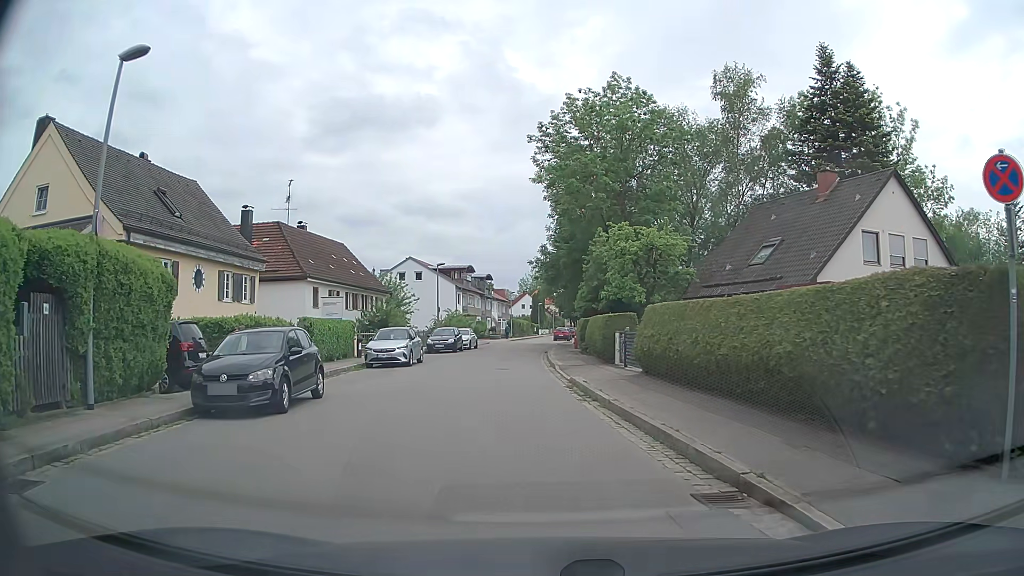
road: tertiary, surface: asphalt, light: Day
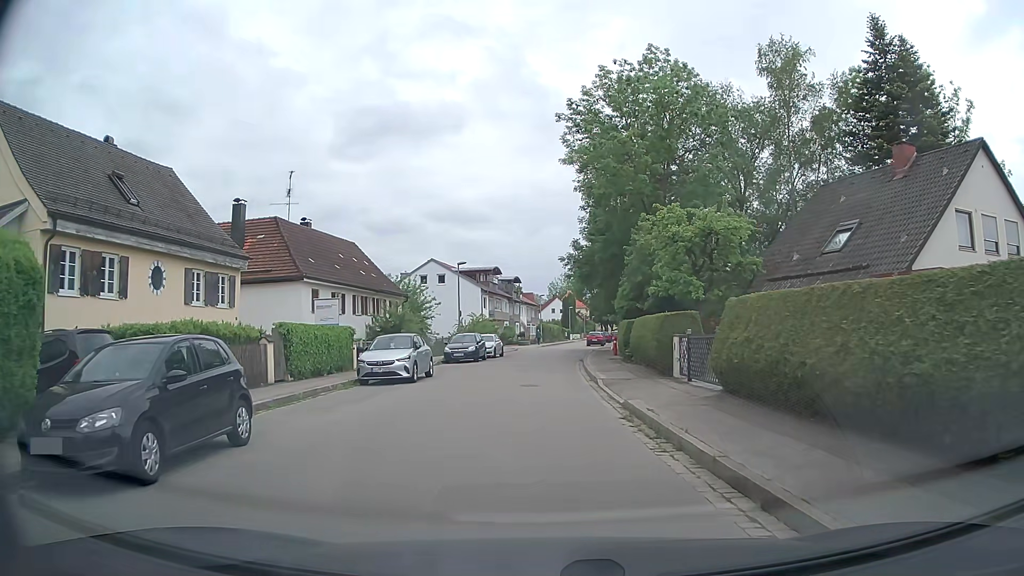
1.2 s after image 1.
(-0.2, +5.2) m; -4°
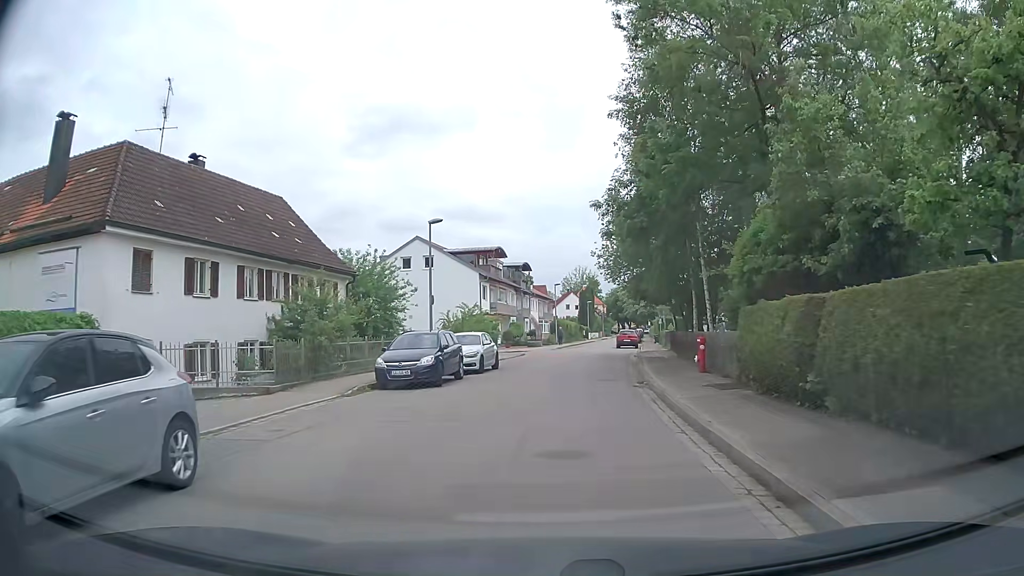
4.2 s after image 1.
(-0.1, +17.0) m; 0°
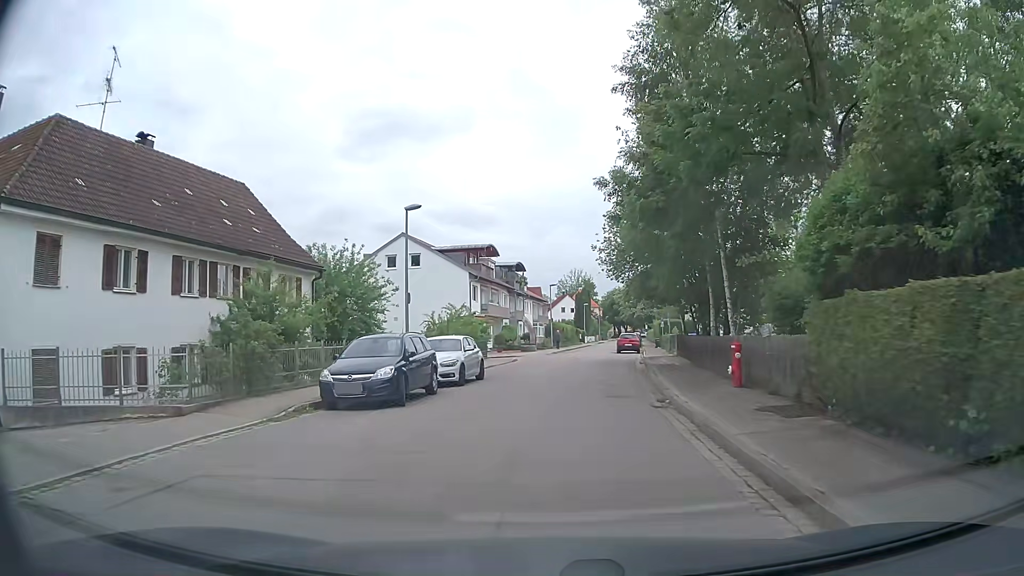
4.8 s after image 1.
(0.0, +4.1) m; 0°
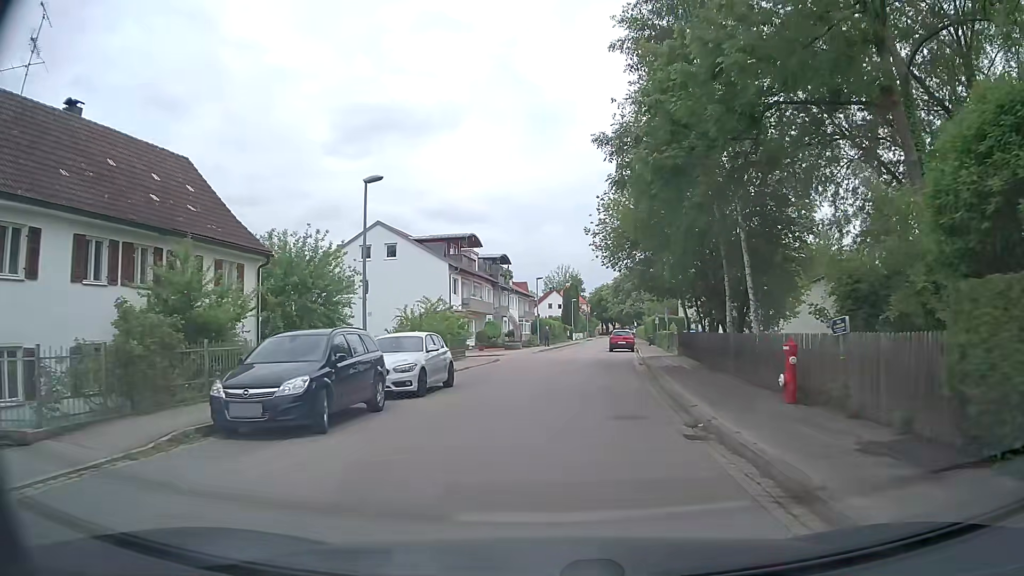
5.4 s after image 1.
(+0.1, +4.2) m; +1°
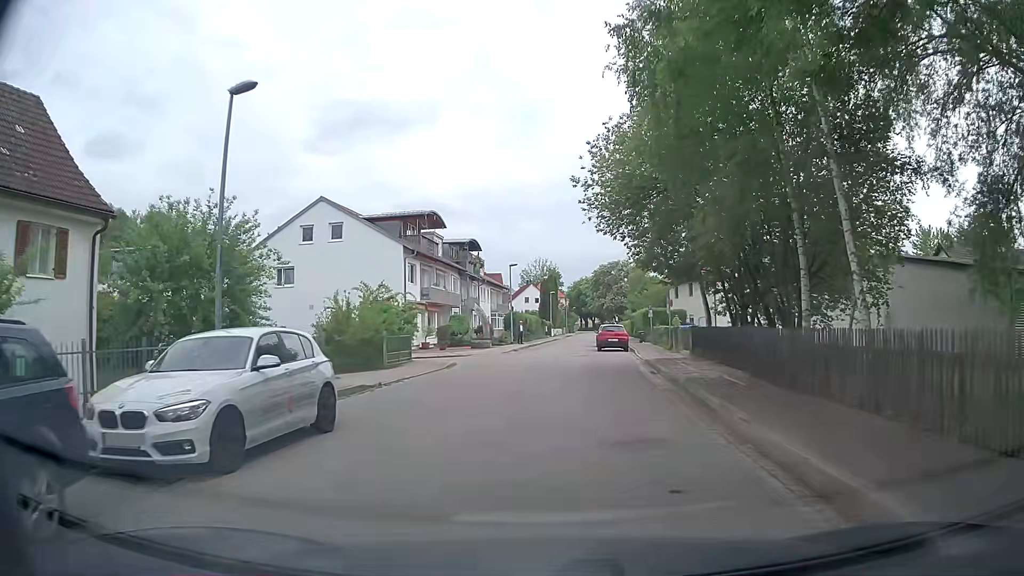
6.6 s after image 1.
(+0.3, +8.4) m; +2°
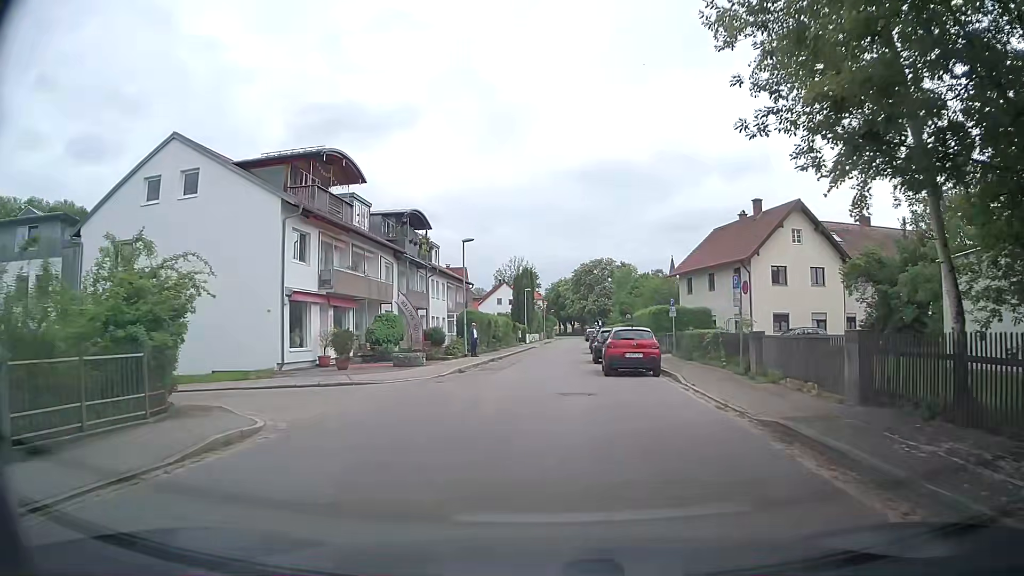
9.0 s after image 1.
(+0.3, +16.6) m; +1°
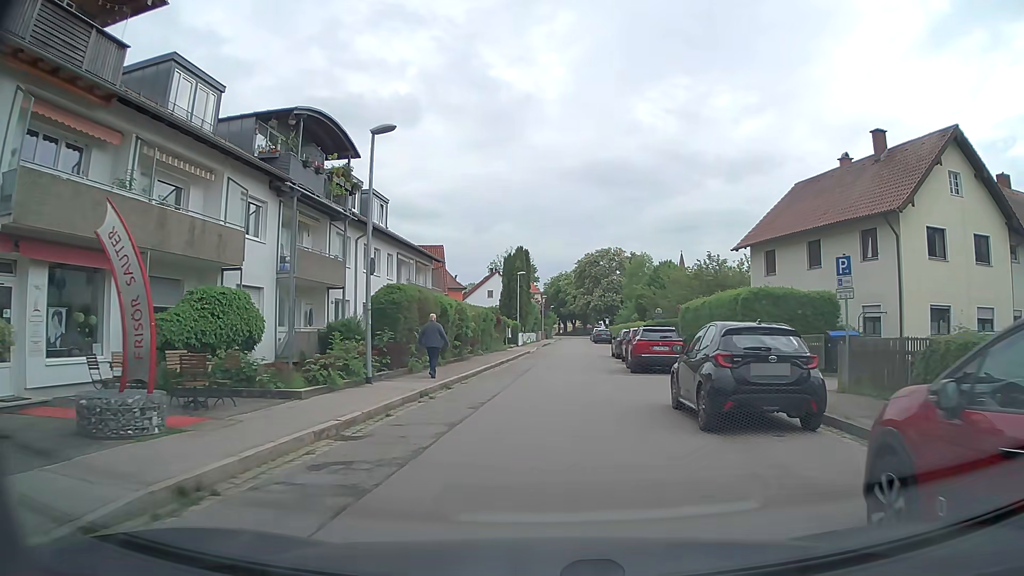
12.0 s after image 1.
(+0.3, +19.4) m; +1°
(0, +10) (+1, +20) (+1, +30) (+2, +40) (+3, +50) (+3, +60) (+4, +70) (+4, +80) (+4, +90) (+5, +100) m
